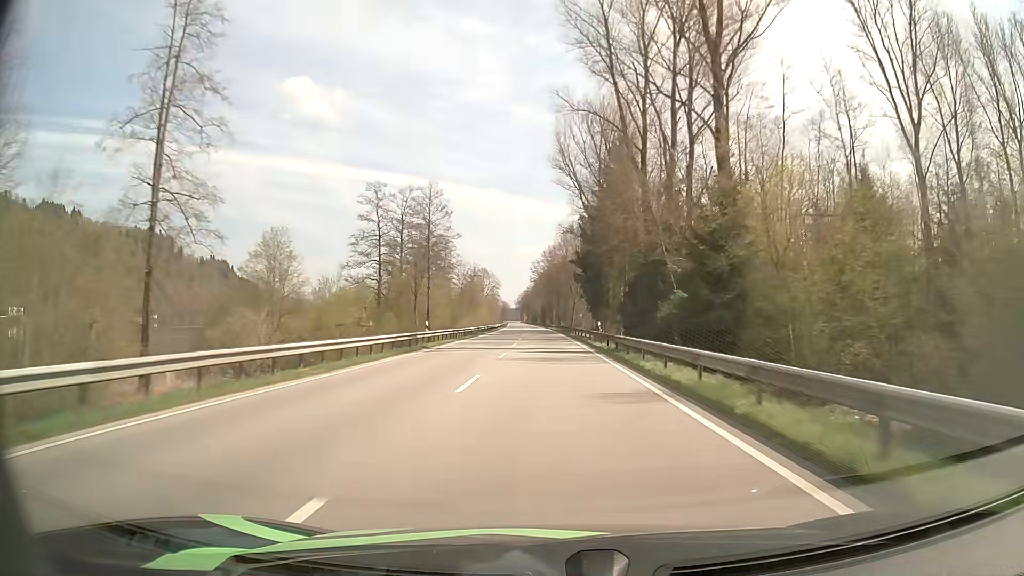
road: primary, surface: asphalt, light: Day
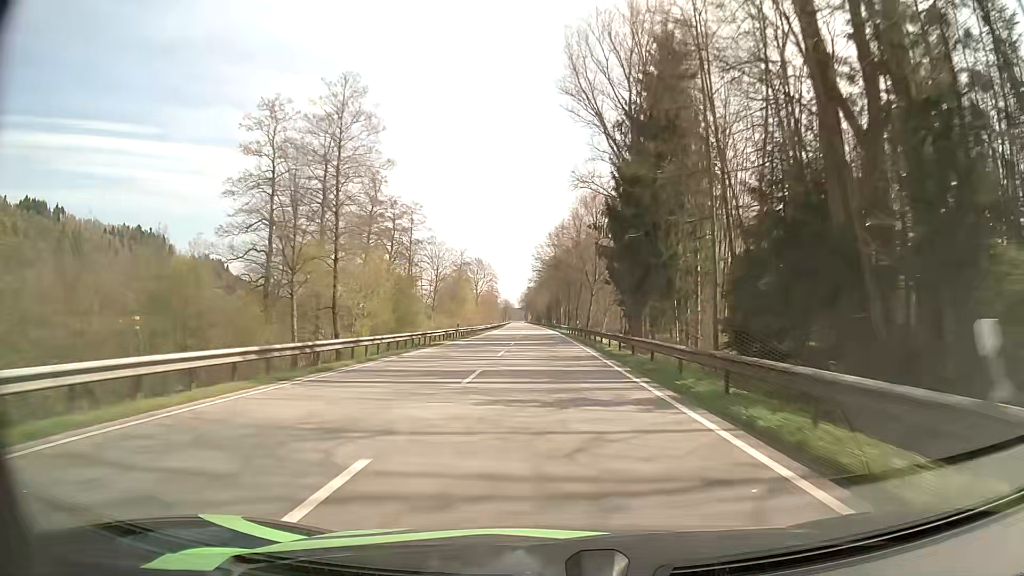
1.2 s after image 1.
(-0.2, +34.4) m; 0°
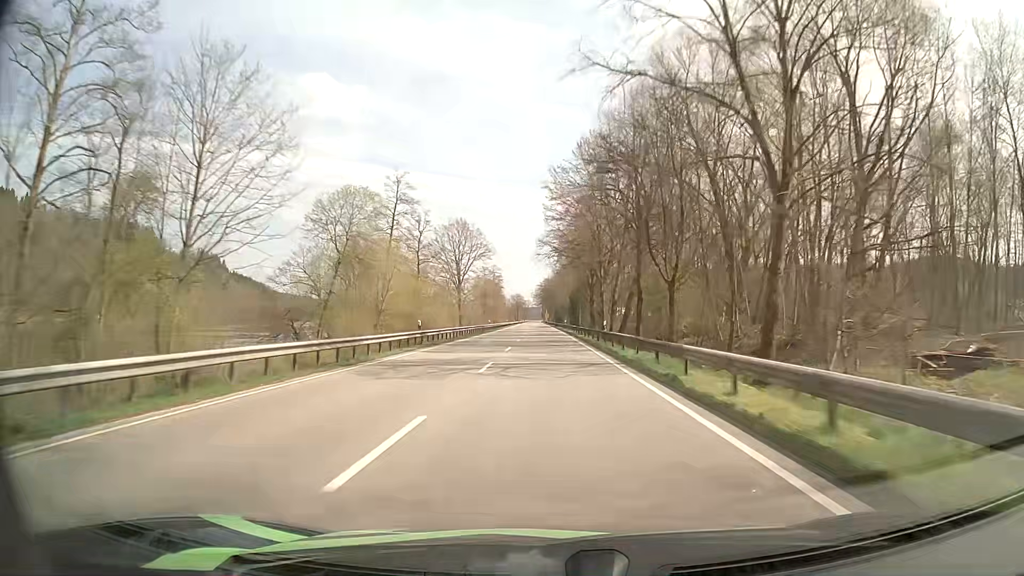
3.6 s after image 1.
(-1.0, +68.7) m; -2°
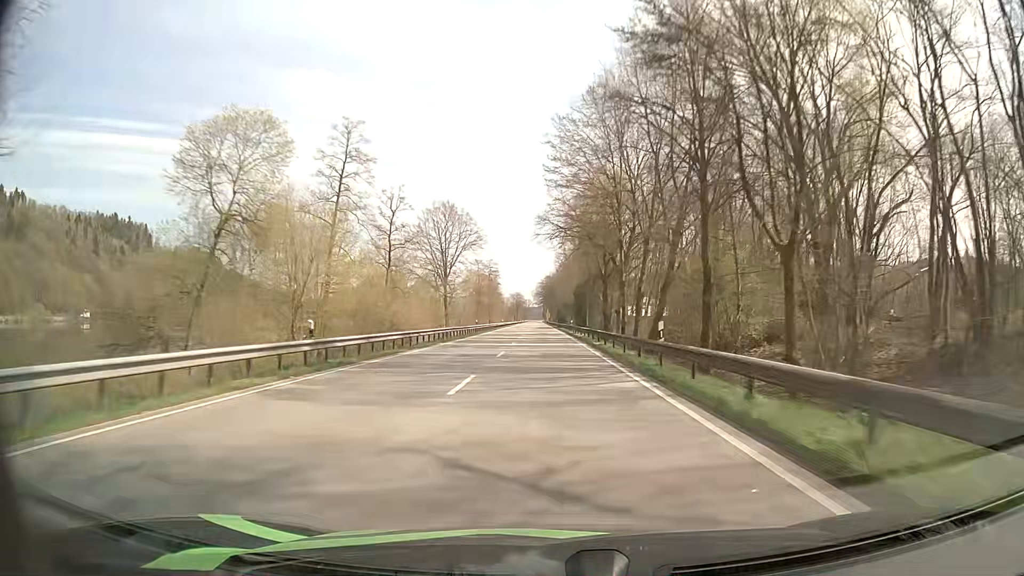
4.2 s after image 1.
(0.0, +17.0) m; 0°
(0, +10) (0, +20) (0, +30) (0, +40) (0, +50) (0, +60) (0, +70) (-1, +80) (-1, +90) (-1, +100) m
